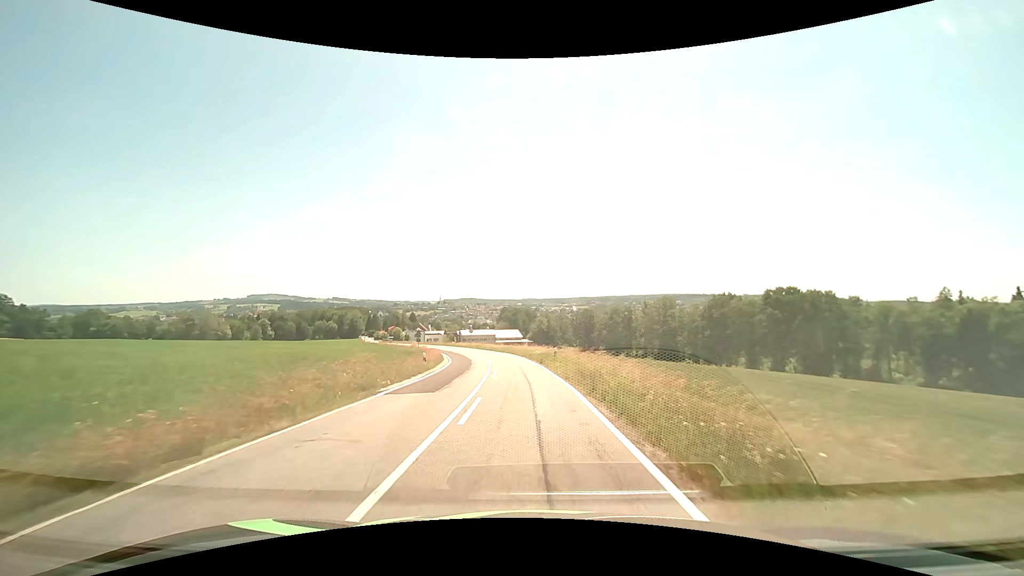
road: tertiary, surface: asphalt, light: Day
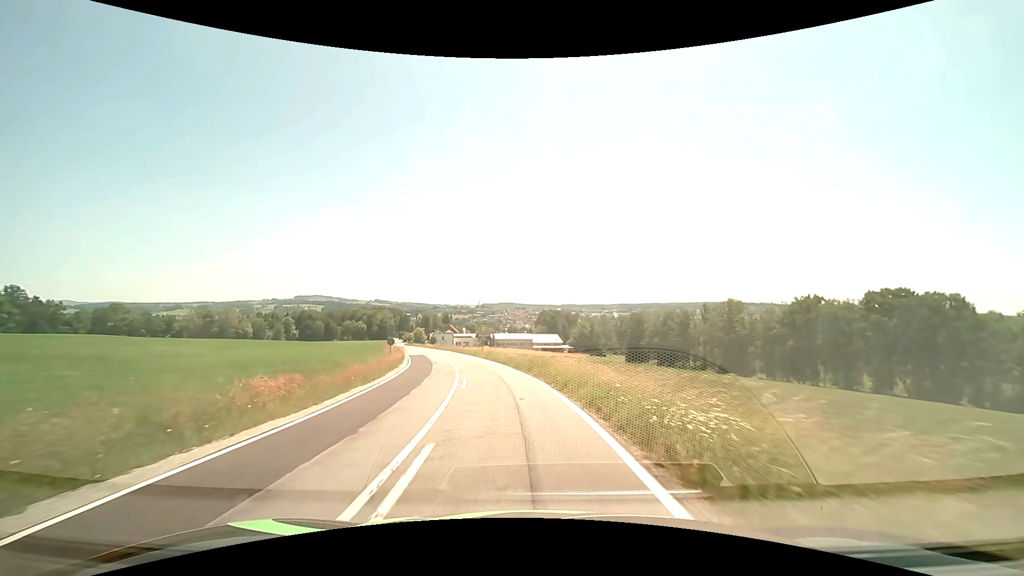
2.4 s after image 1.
(-1.0, +28.8) m; -5°
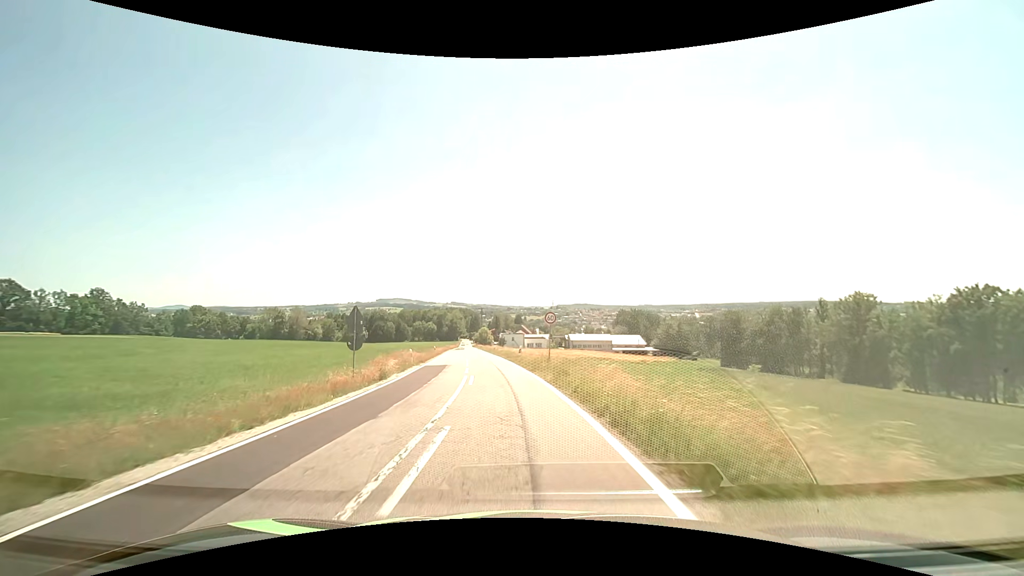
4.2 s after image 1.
(-1.5, +22.1) m; -8°
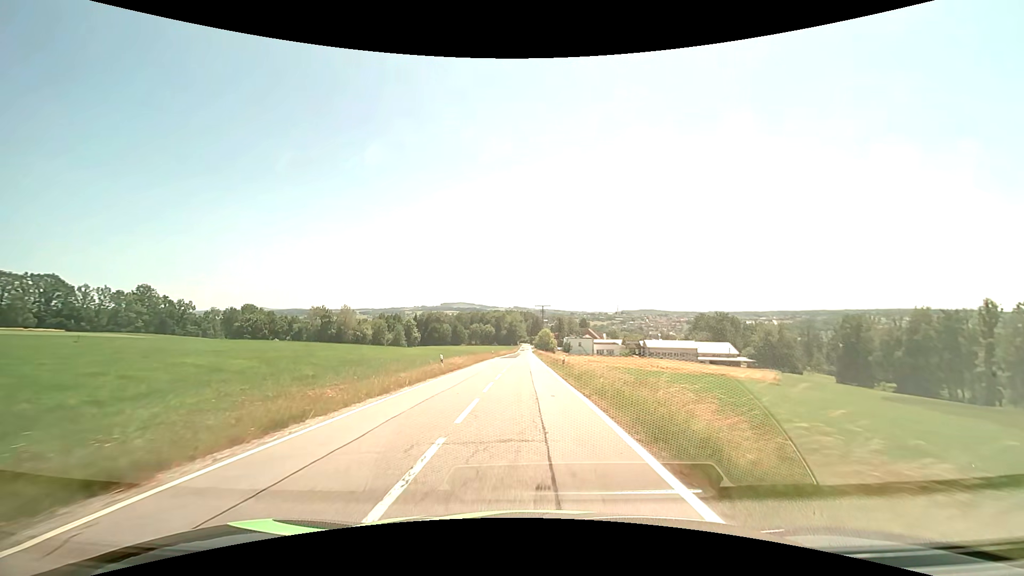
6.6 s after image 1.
(-2.6, +30.0) m; -8°
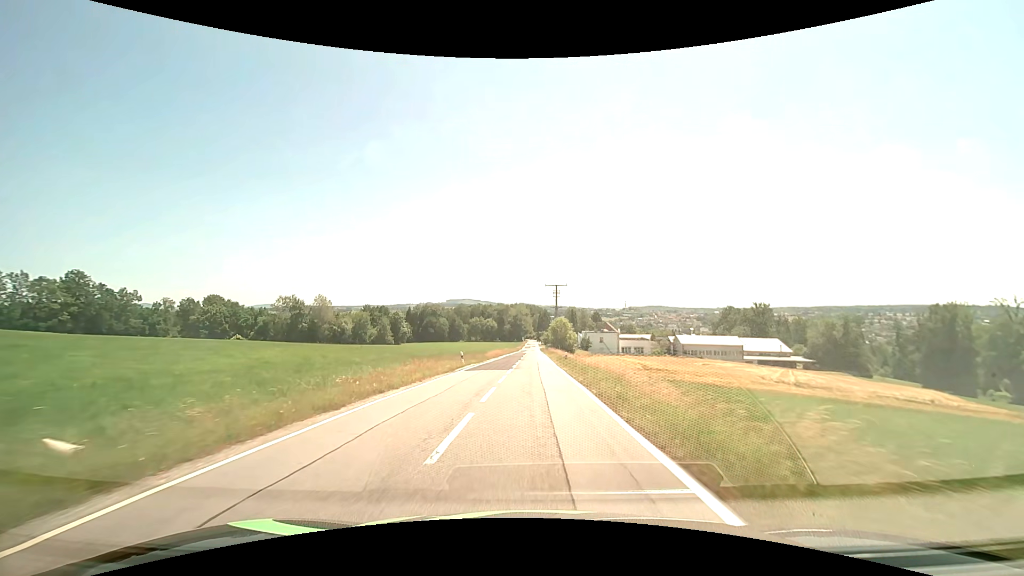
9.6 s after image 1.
(-0.5, +39.1) m; -1°
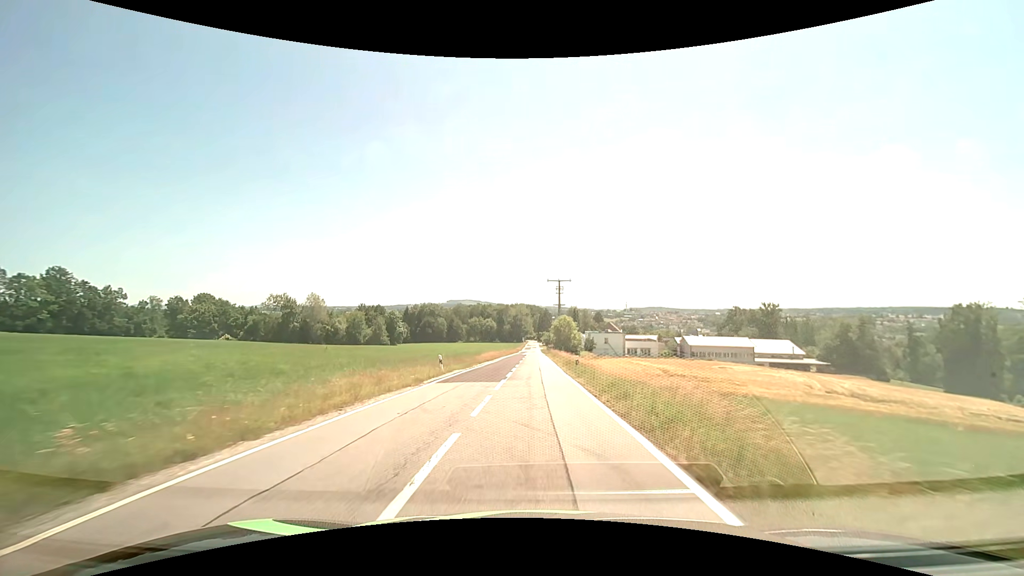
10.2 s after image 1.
(0.0, +8.0) m; 0°
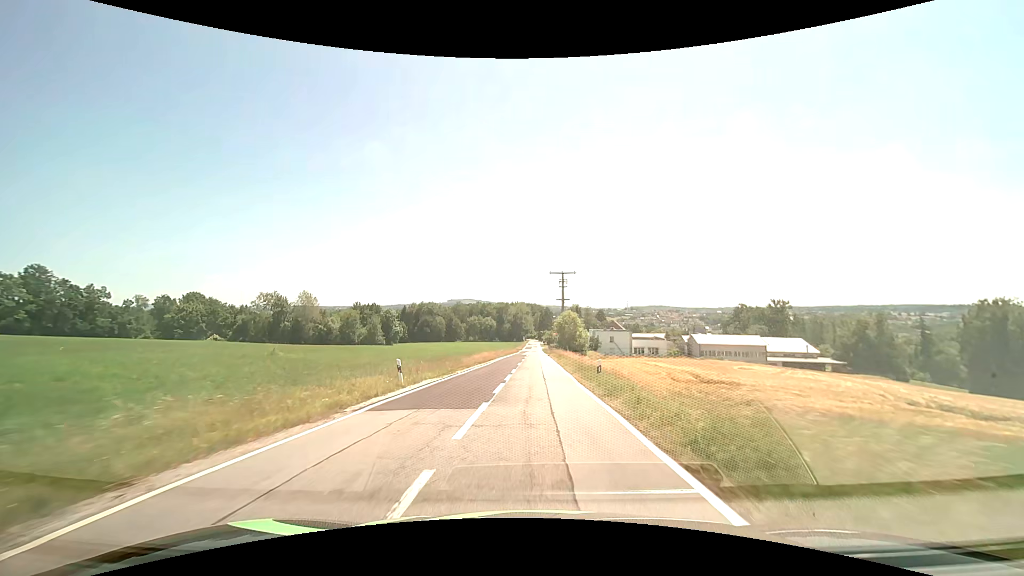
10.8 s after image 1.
(0.0, +8.1) m; 0°
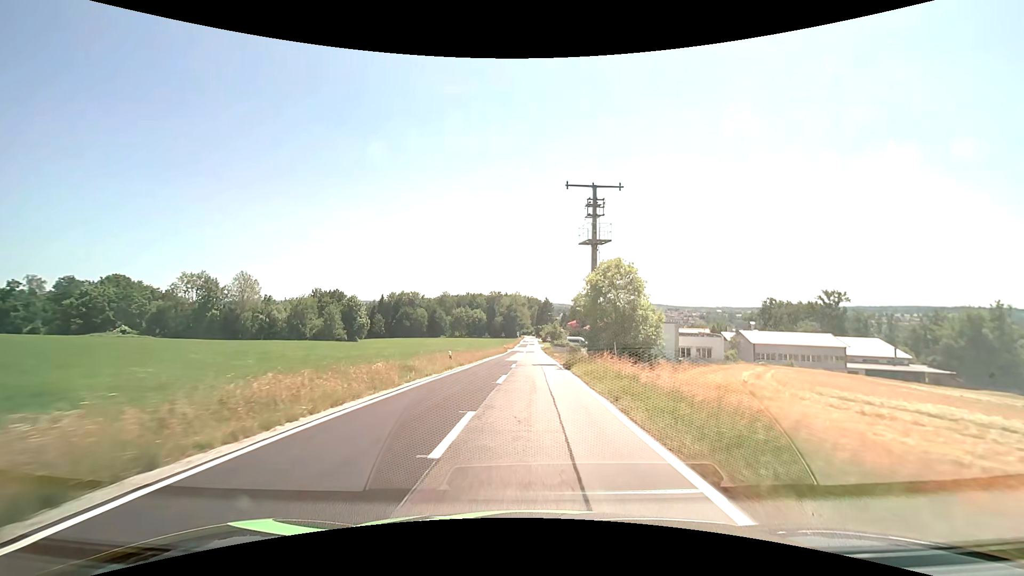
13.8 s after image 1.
(+0.3, +41.8) m; 0°
(0, +10) (0, +20) (0, +30) (0, +40) (0, +50) (0, +60) (0, +70) (0, +80) (+1, +90) (+1, +100) m
